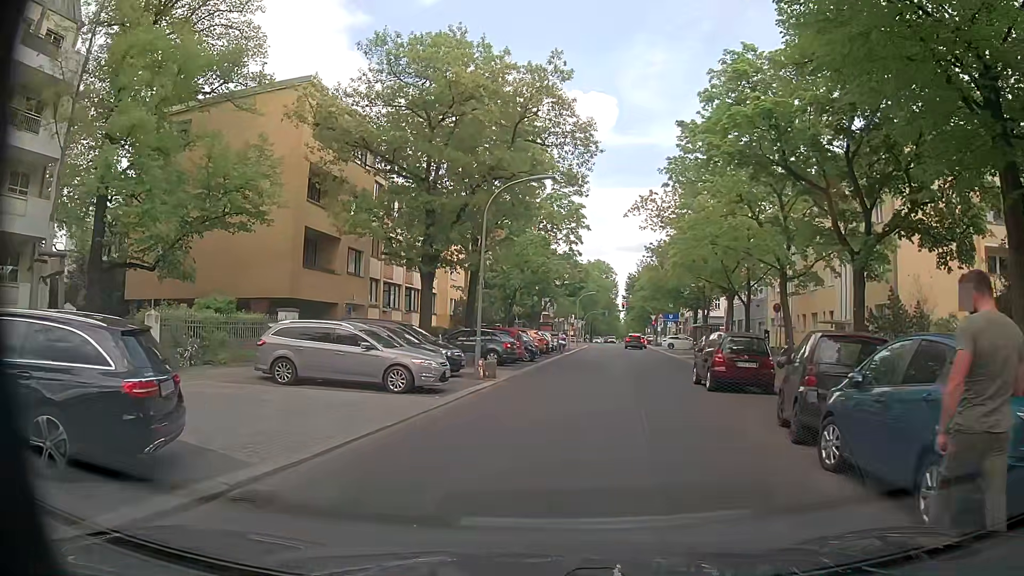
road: residential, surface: asphalt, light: Day
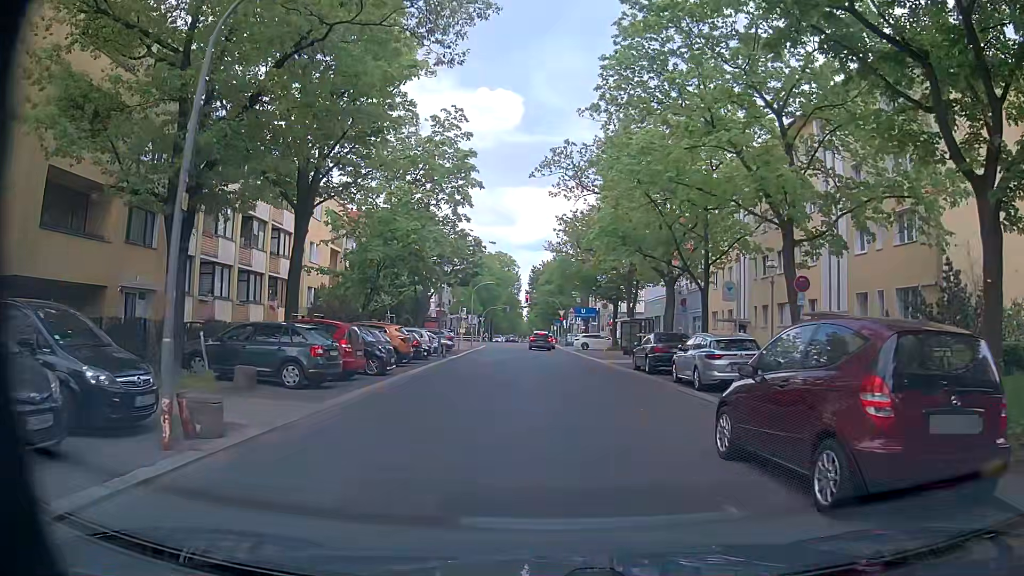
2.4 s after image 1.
(+0.8, +13.1) m; +7°
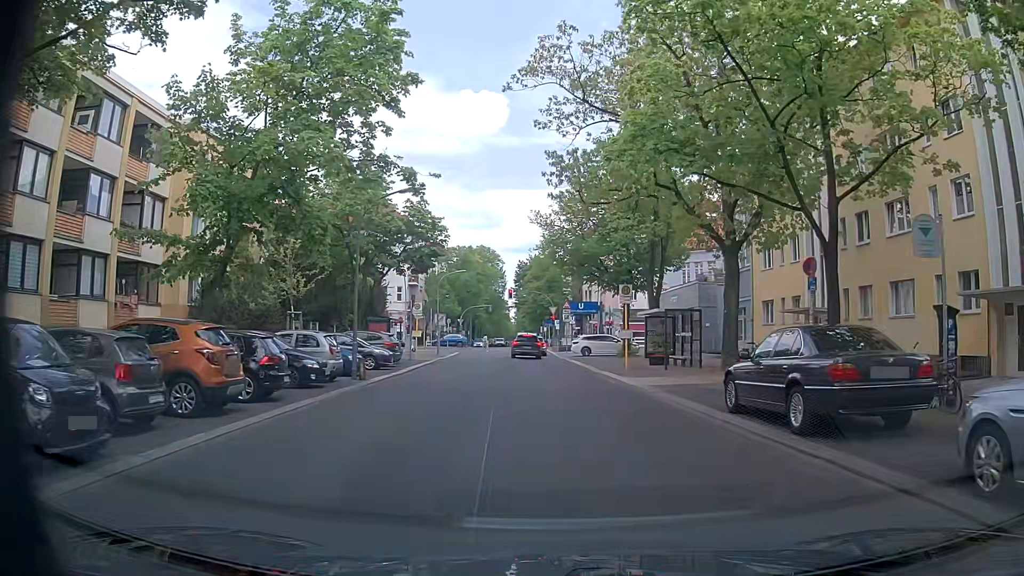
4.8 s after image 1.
(0.0, +14.9) m; +1°
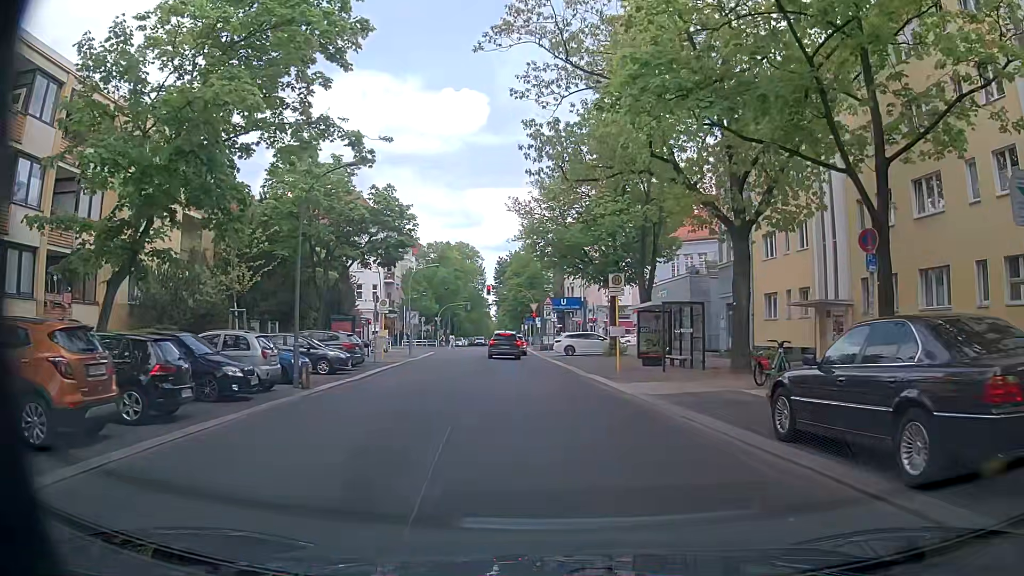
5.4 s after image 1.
(0.0, +3.7) m; +2°
